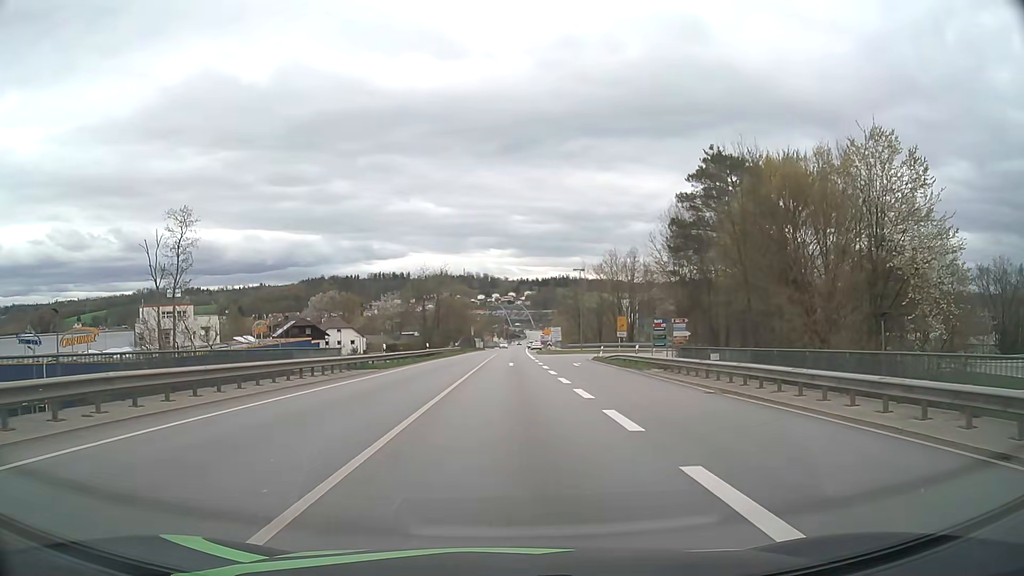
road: primary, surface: asphalt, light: Day
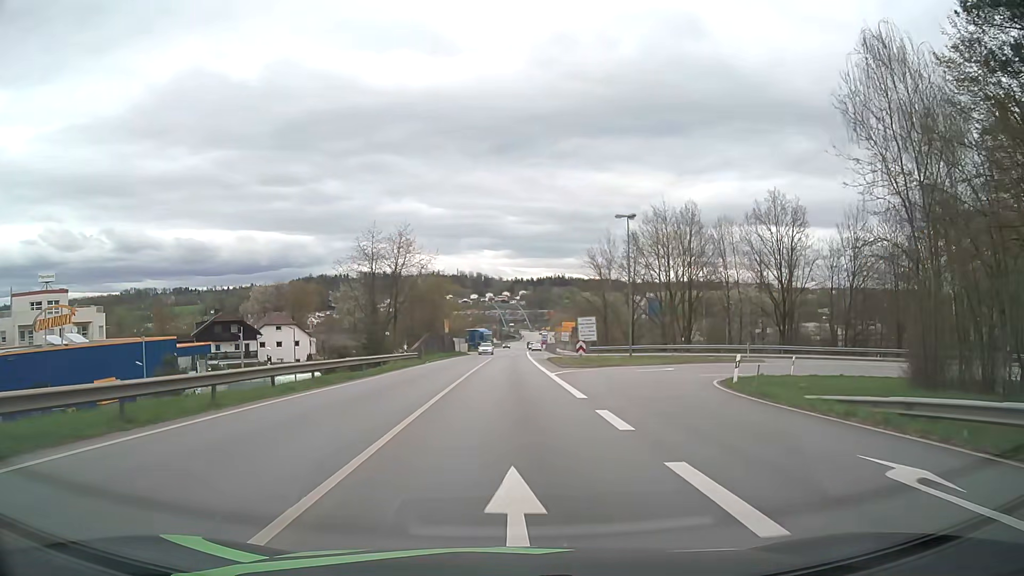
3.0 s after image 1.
(+0.1, +35.8) m; +1°
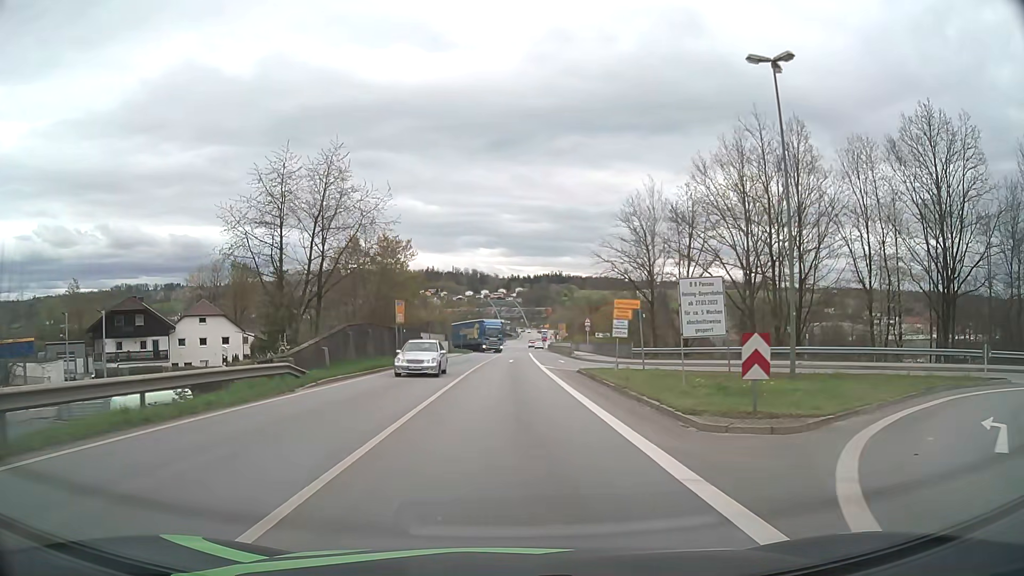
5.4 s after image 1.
(-0.1, +27.5) m; 0°
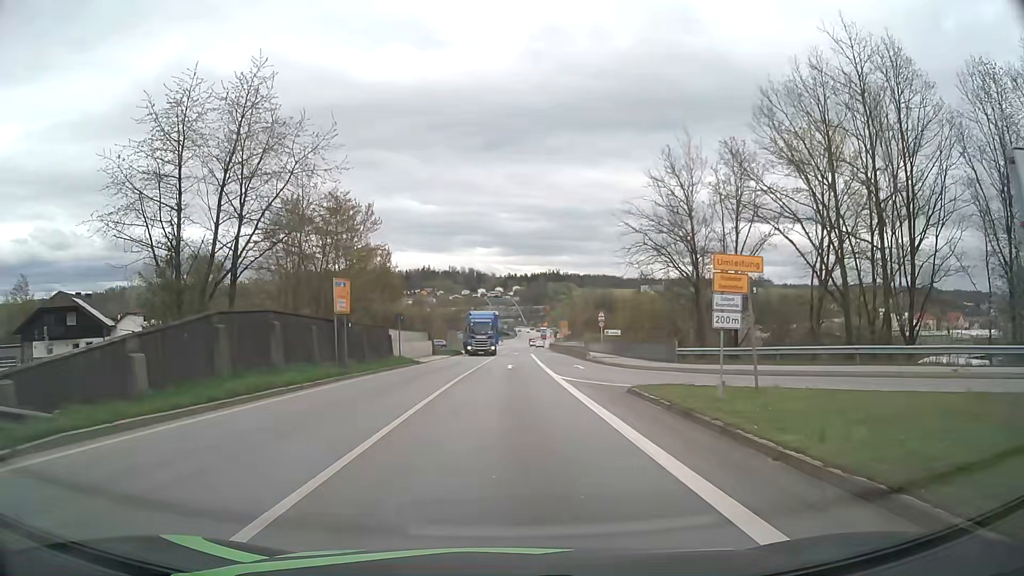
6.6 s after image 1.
(0.0, +13.4) m; 0°
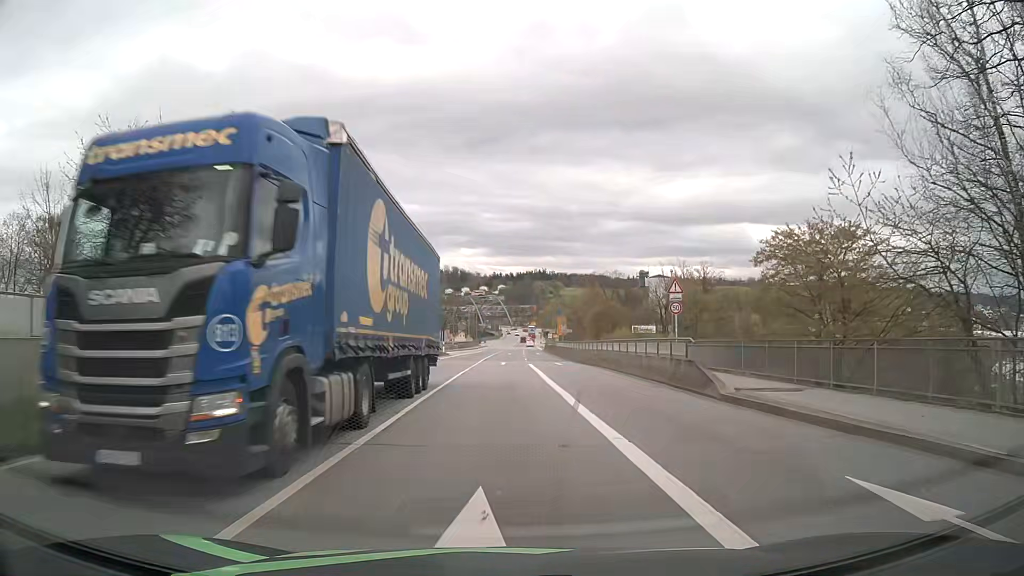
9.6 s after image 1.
(+0.3, +32.6) m; +1°
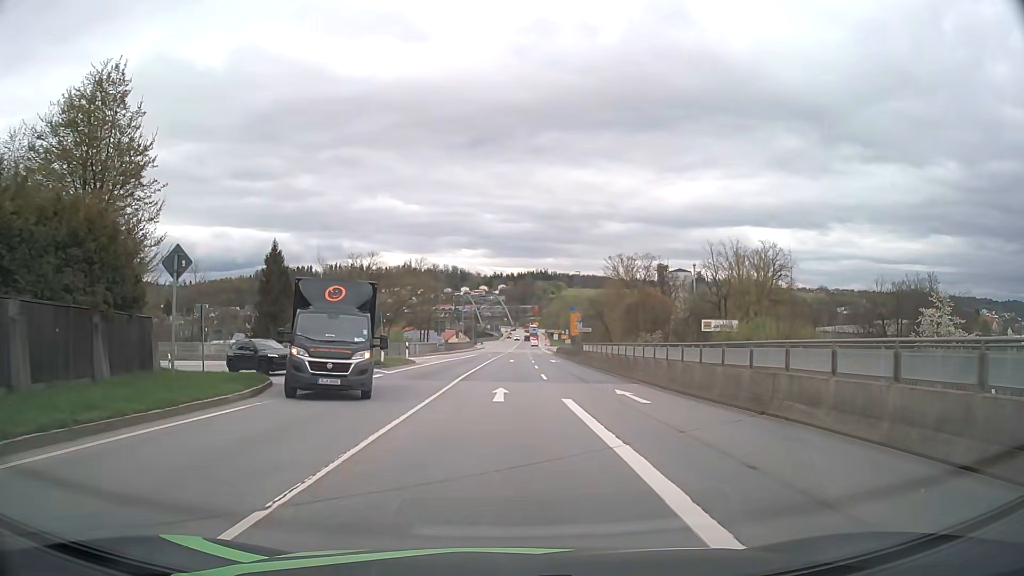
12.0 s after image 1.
(-0.1, +25.1) m; 0°
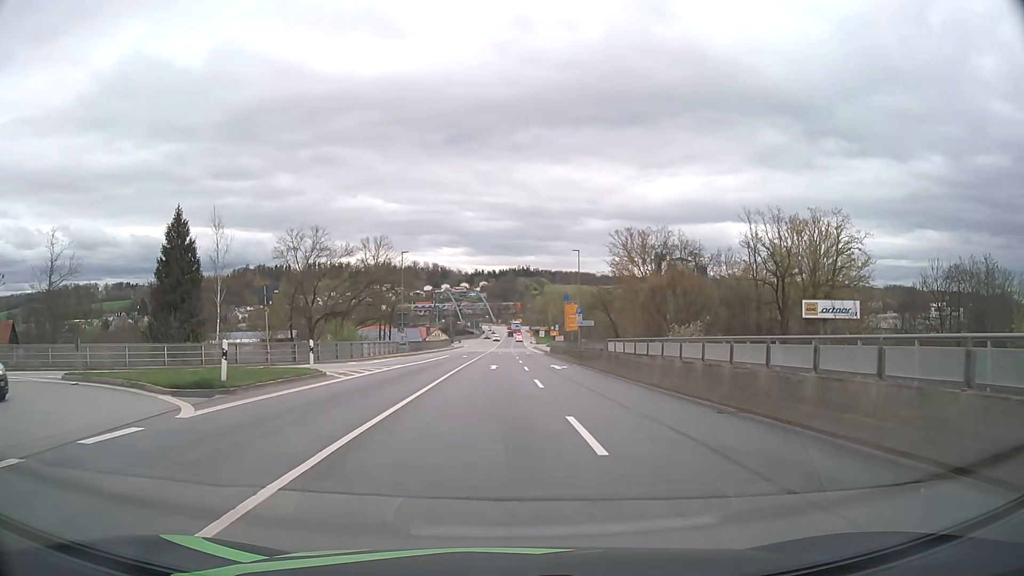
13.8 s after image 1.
(+0.1, +18.2) m; +2°
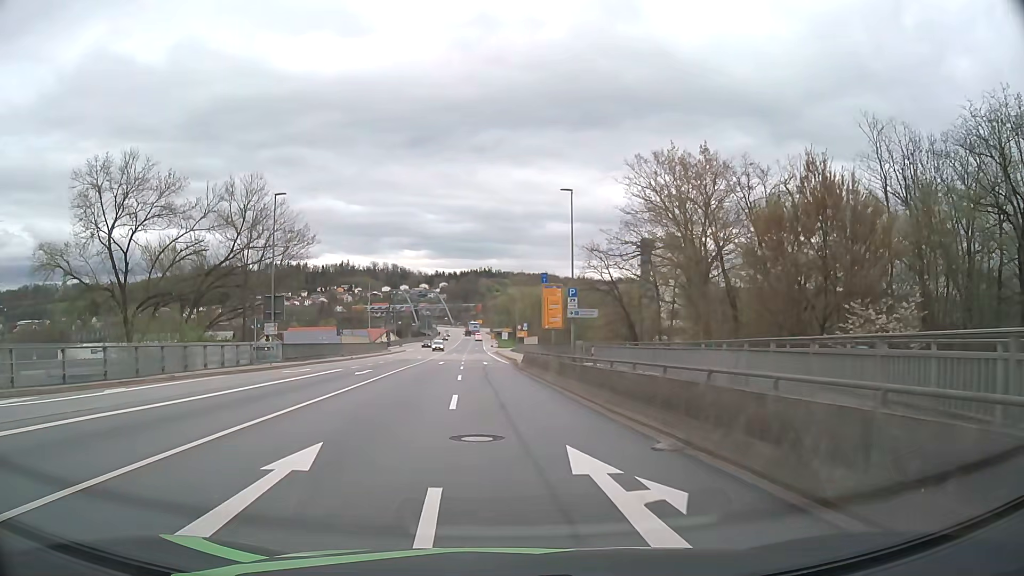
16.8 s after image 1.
(+1.2, +29.5) m; +3°
(0, +10) (0, +20) (-1, +30) (-1, +40) (-2, +50) (-3, +60) (-3, +70) (-4, +80) (-4, +90) (-4, +100) m
